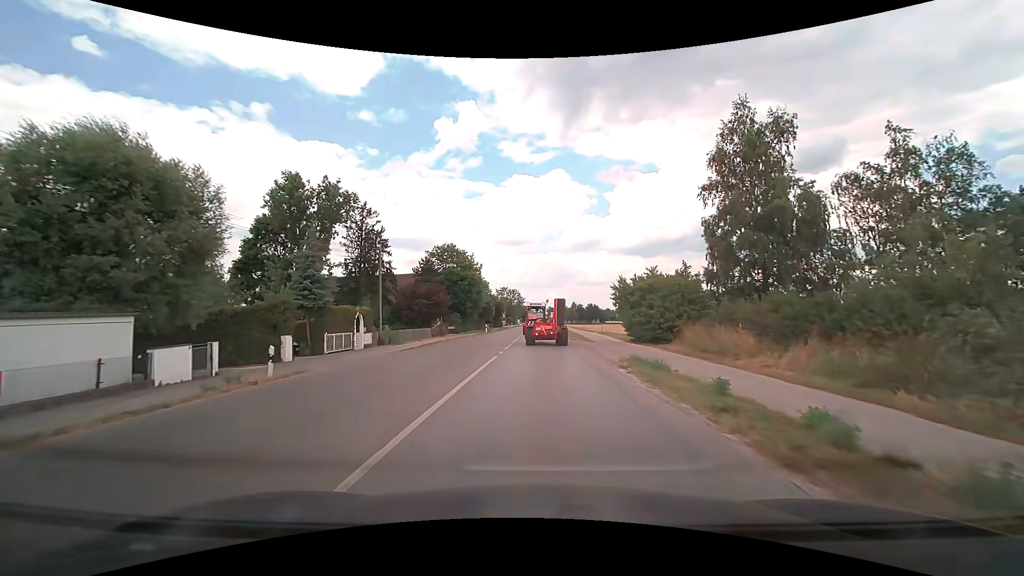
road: tertiary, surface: asphalt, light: Day
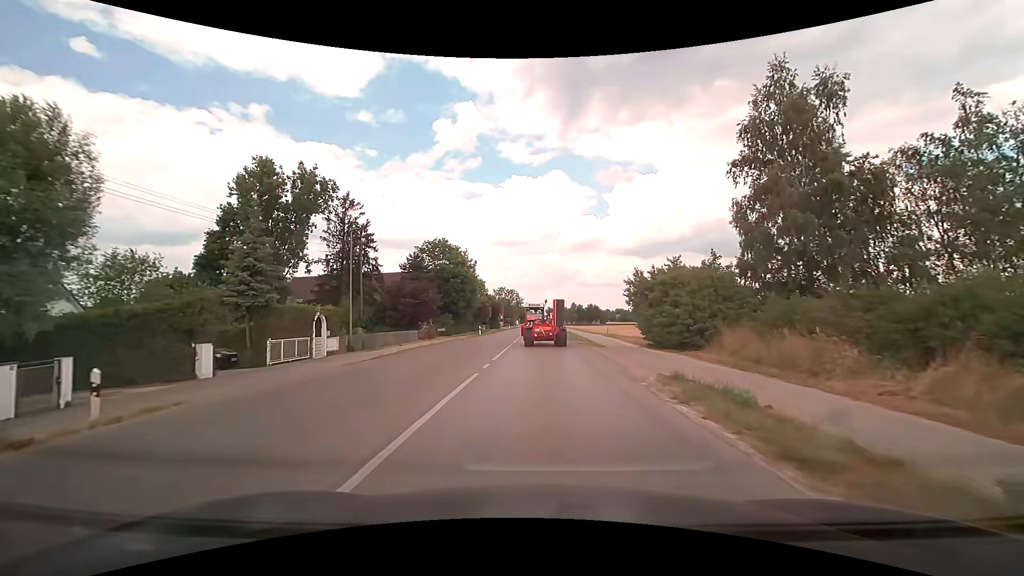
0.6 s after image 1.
(0.0, +5.8) m; 0°
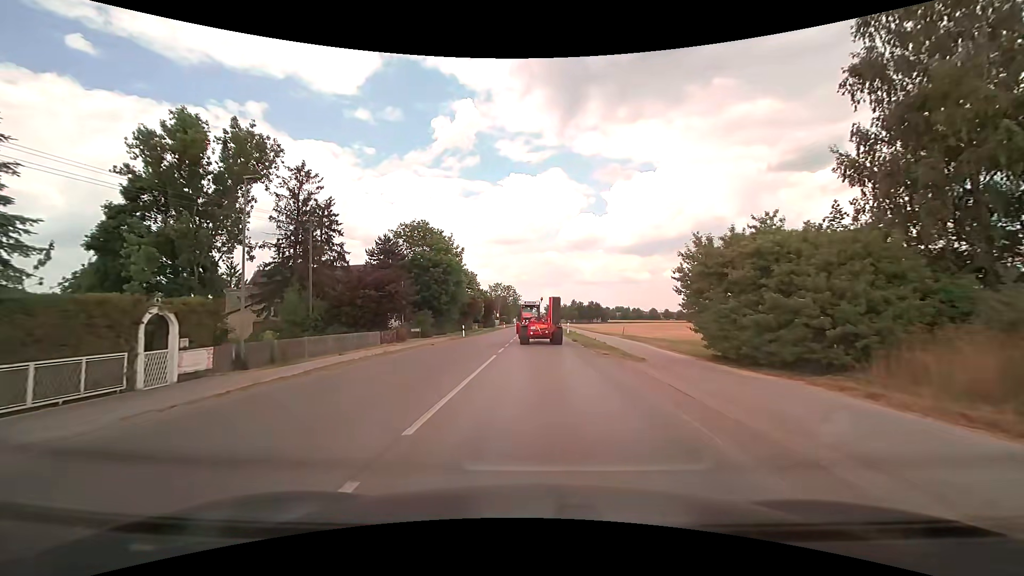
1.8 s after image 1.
(0.0, +11.5) m; 0°
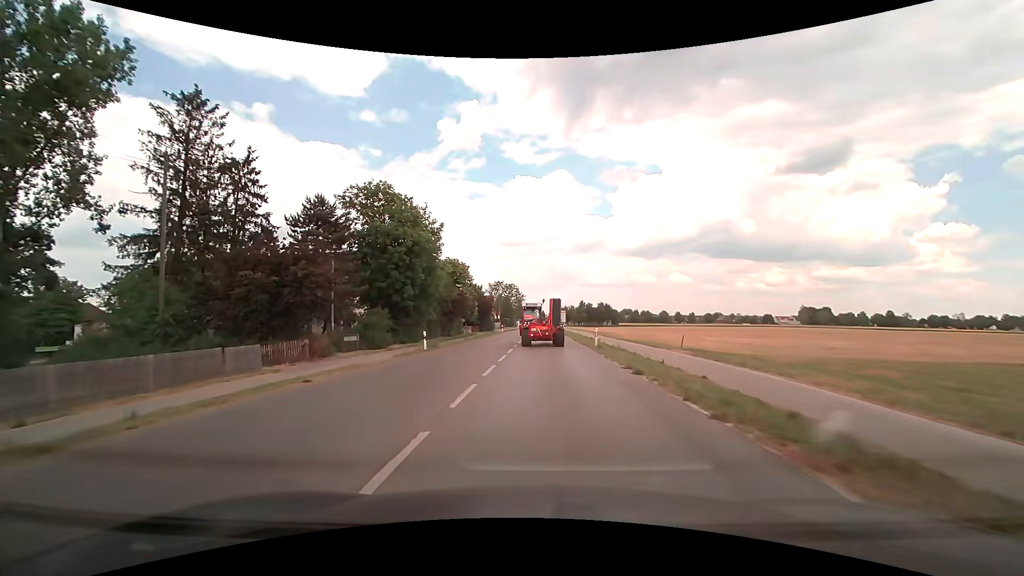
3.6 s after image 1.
(-0.1, +17.1) m; -1°
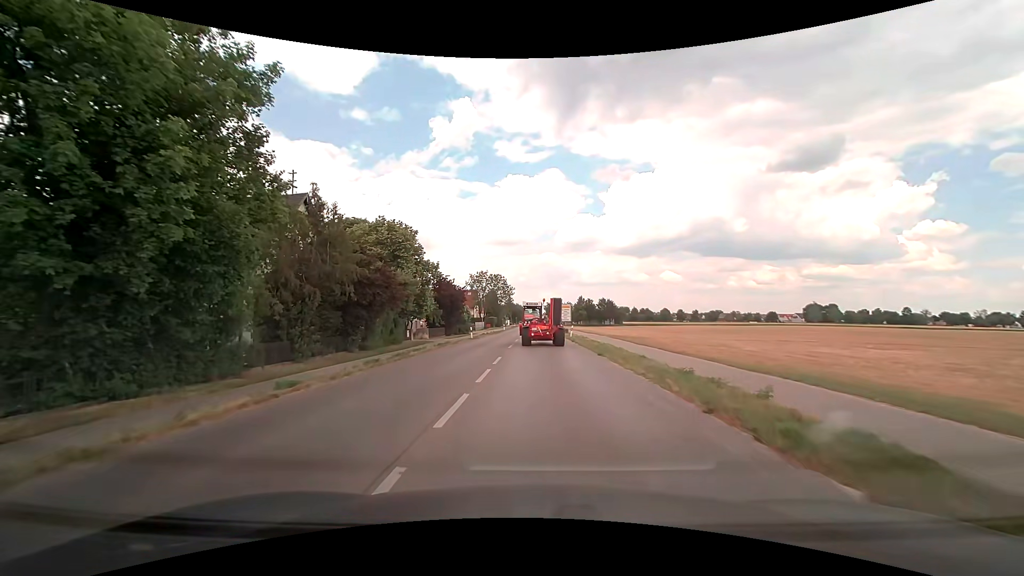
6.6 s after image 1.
(+0.1, +28.4) m; +1°
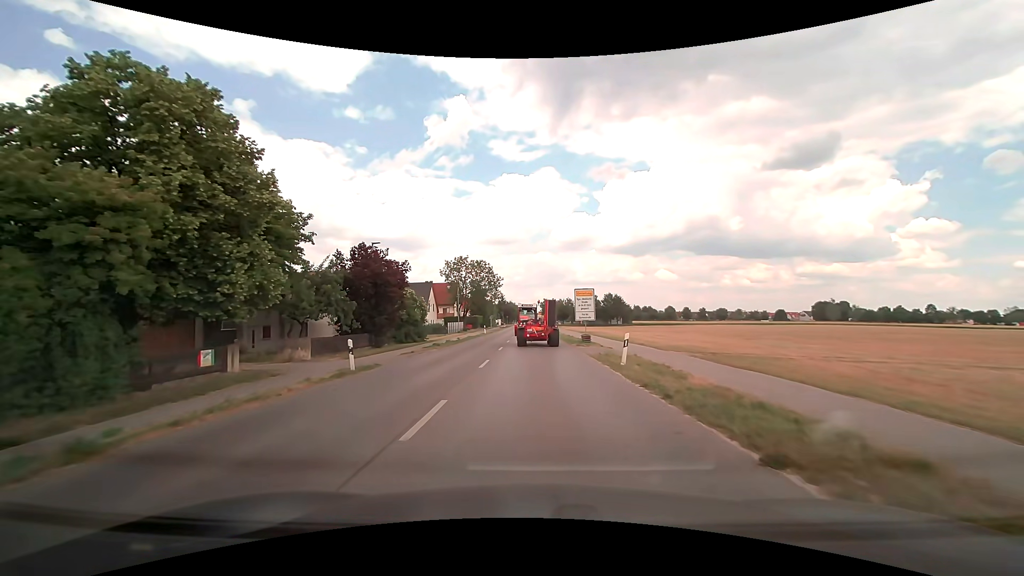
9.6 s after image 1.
(+0.1, +27.7) m; 0°
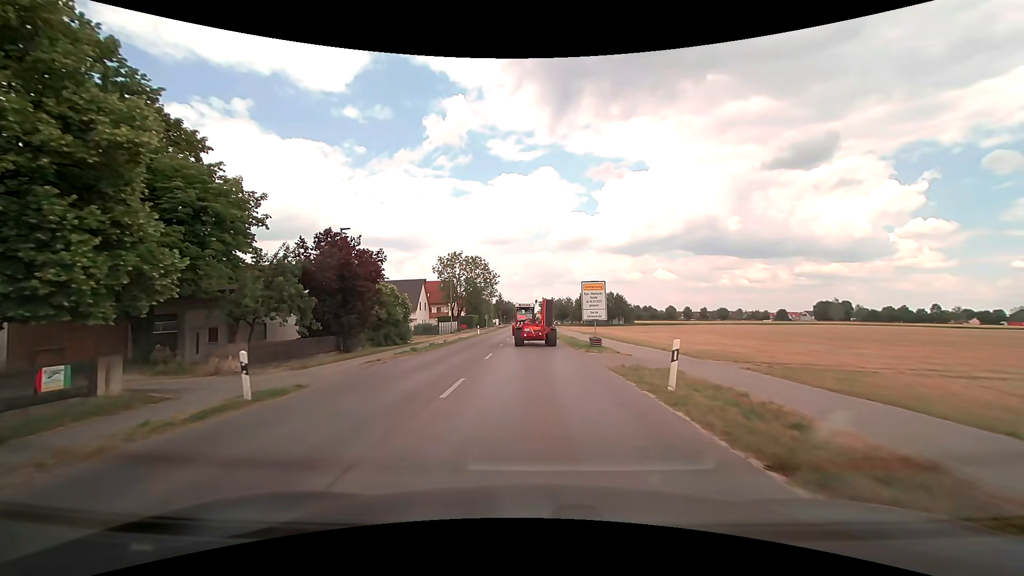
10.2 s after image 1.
(0.0, +5.8) m; 0°
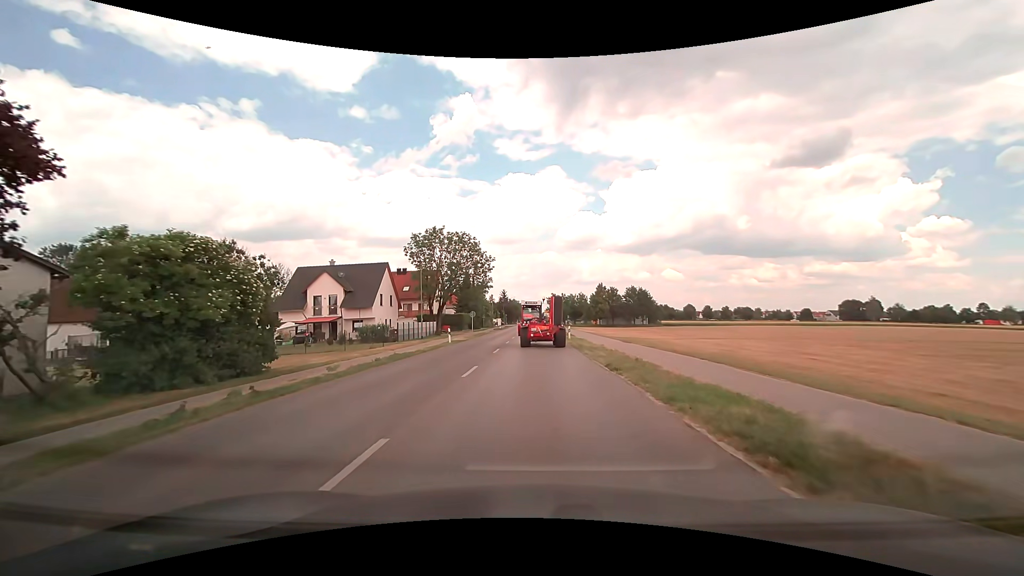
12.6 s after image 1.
(-0.2, +24.2) m; -1°
(0, +10) (0, +20) (0, +30) (0, +40) (0, +50) (0, +60) (0, +70) (0, +80) (0, +90) (0, +100) m
